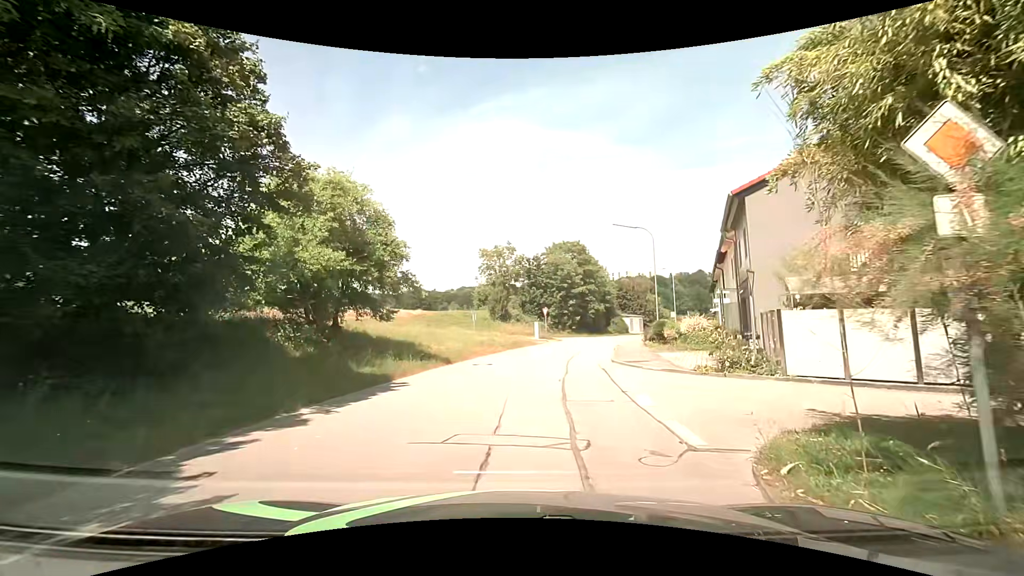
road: residential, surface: asphalt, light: Day
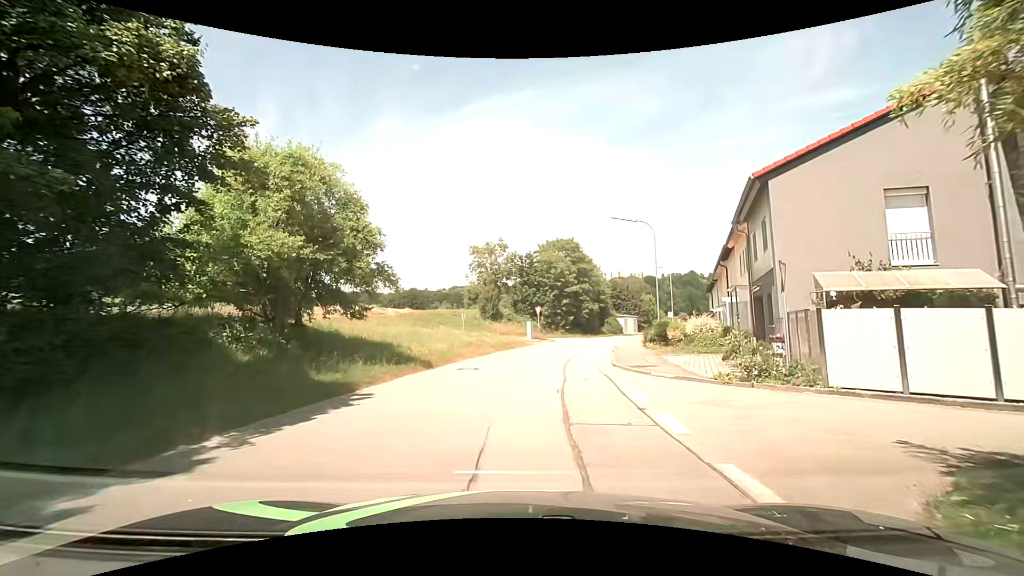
(0.0, +2.3) m; +2°
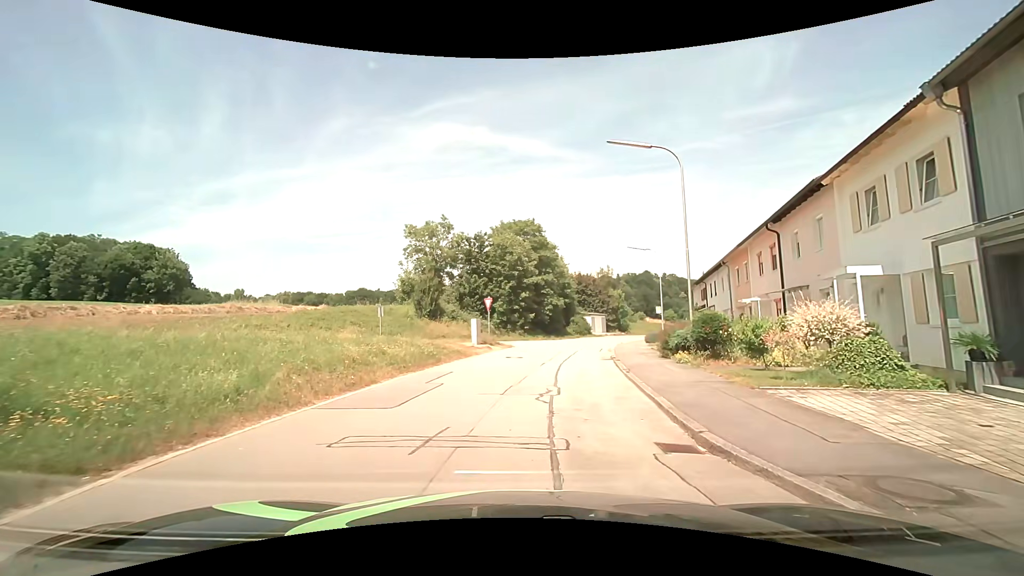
(+0.5, +13.8) m; +4°
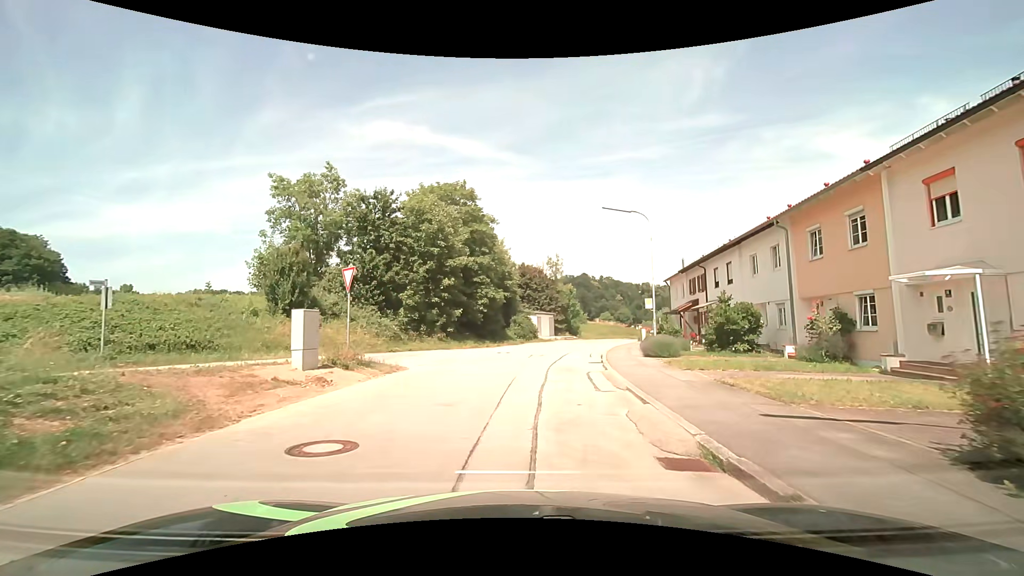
(+1.2, +16.4) m; +8°
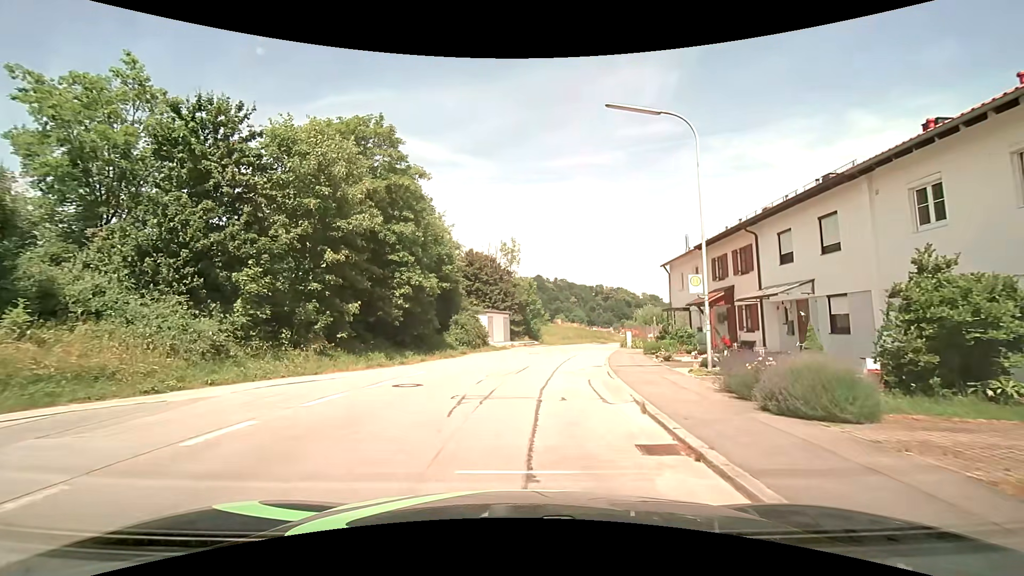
(+0.7, +14.4) m; +5°
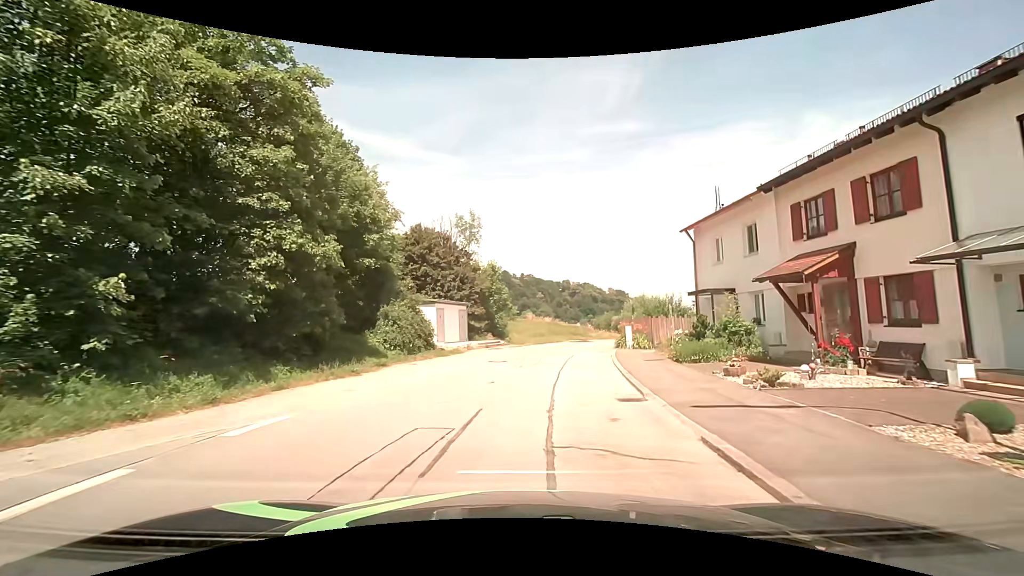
(+0.4, +11.5) m; +4°
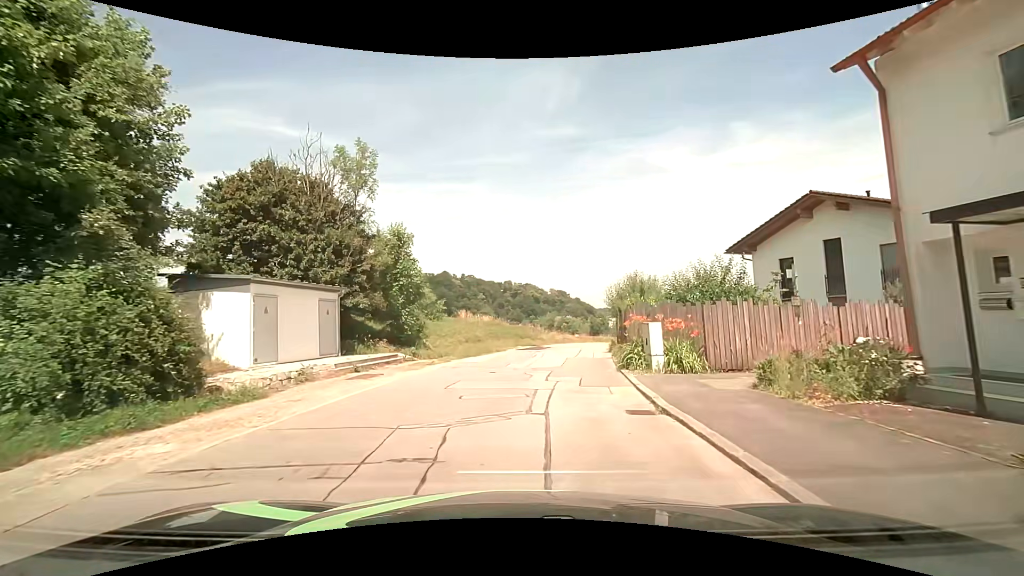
(+0.9, +16.4) m; +6°
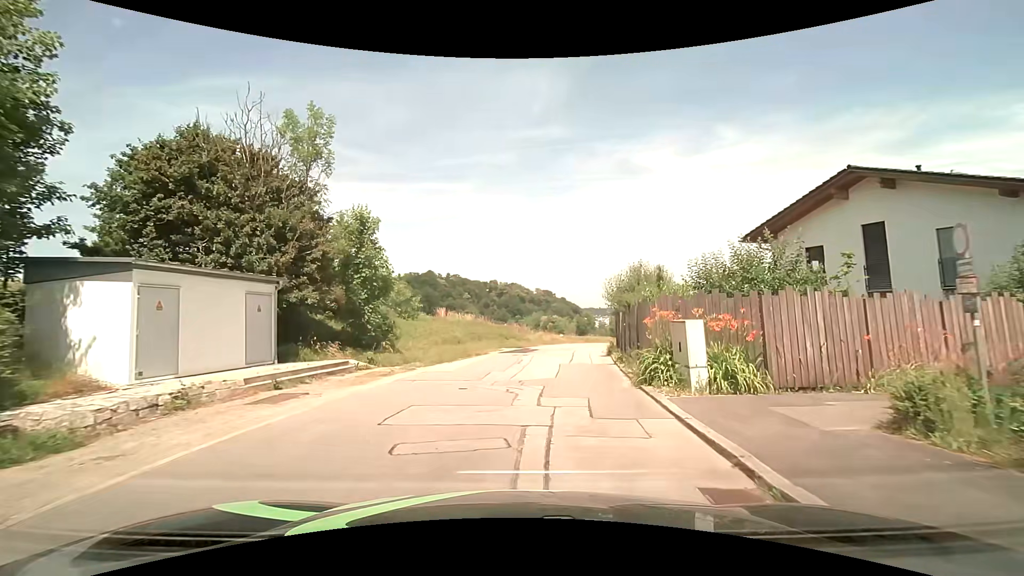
(0.0, +4.2) m; +1°
(0, +10) (+1, +20) (+3, +30) (+6, +39) (+9, +49) (+12, +58) (+15, +68) (+19, +77) (+22, +87) (+25, +96) m
